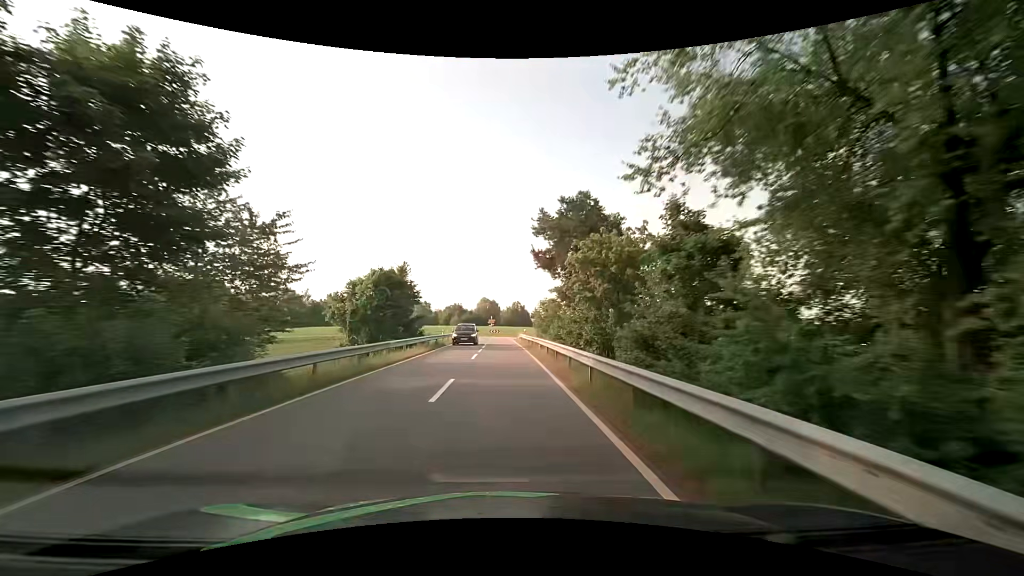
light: Day
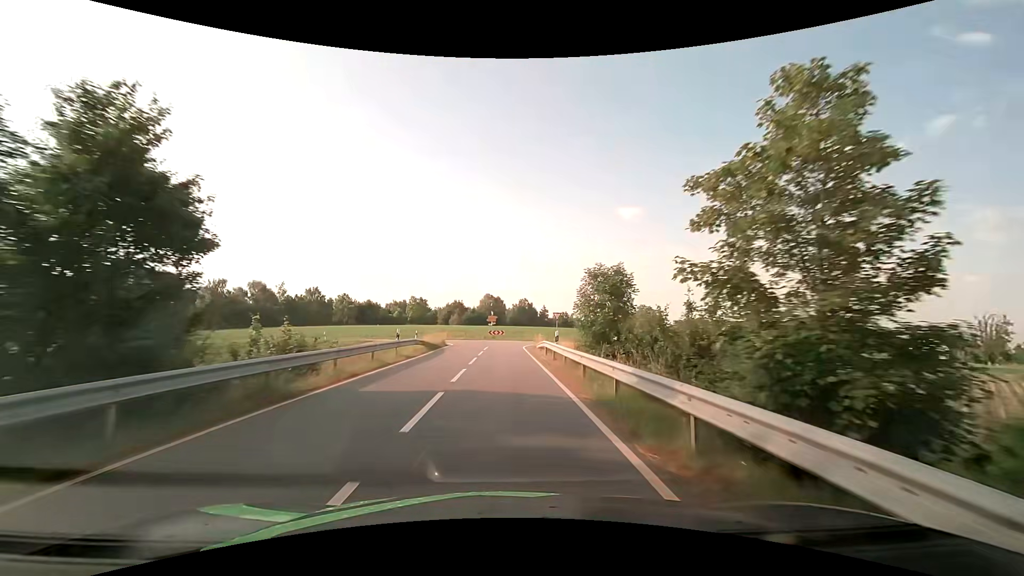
(-0.1, +26.5) m; -1°
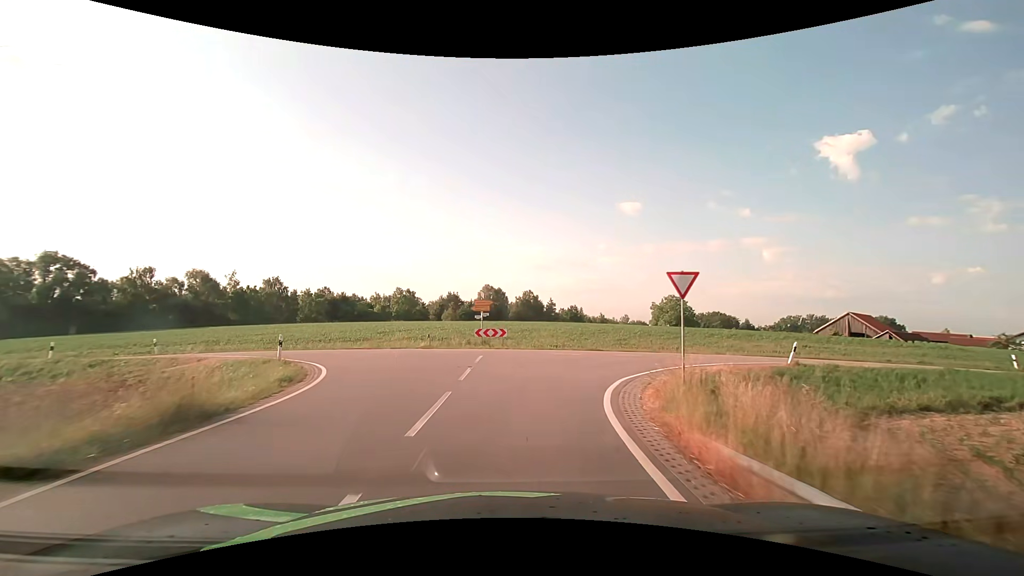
(+0.2, +30.0) m; 0°
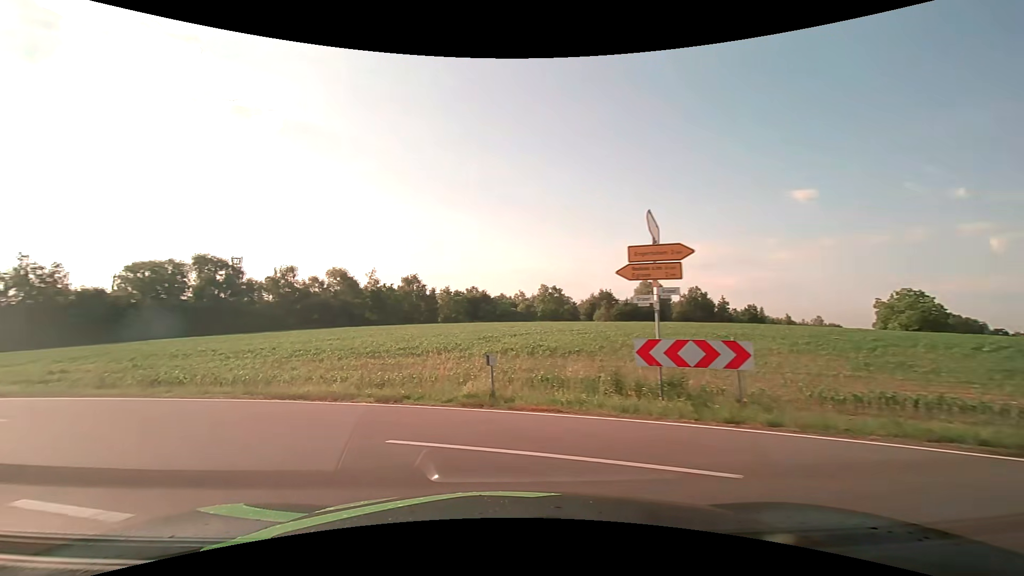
(-0.8, +21.1) m; -18°
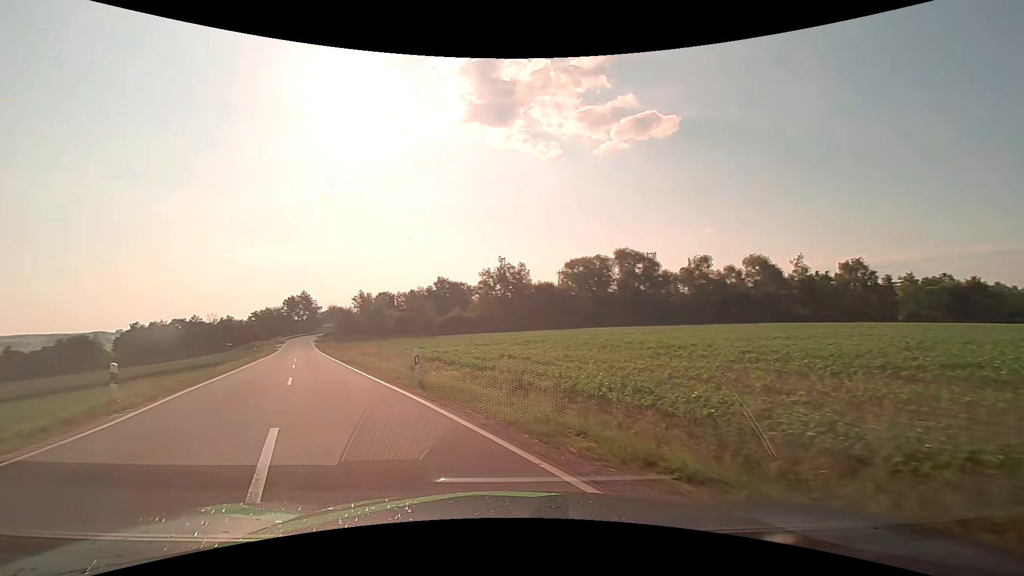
(-3.6, +8.7) m; -45°
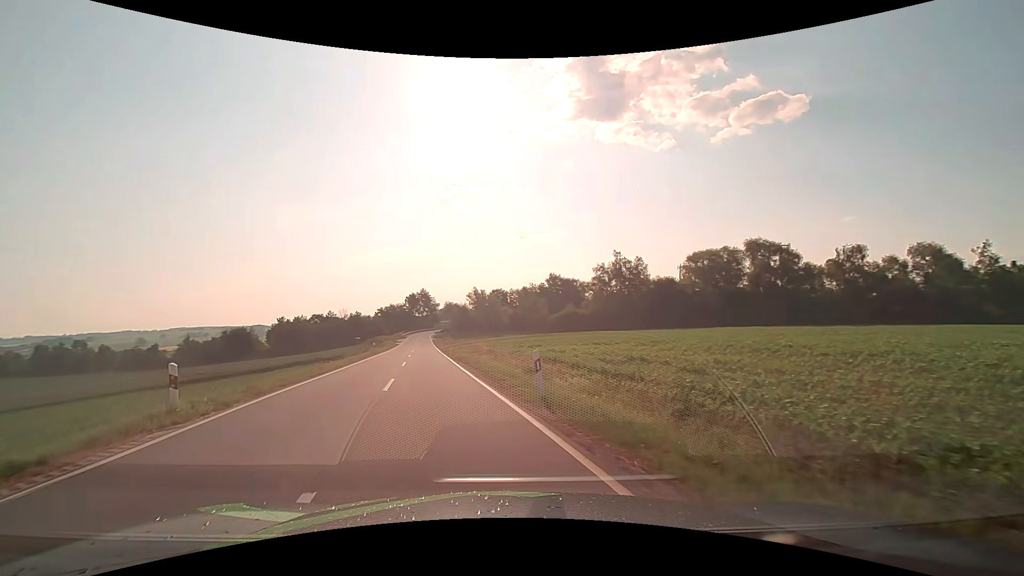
(-0.4, +3.9) m; -11°
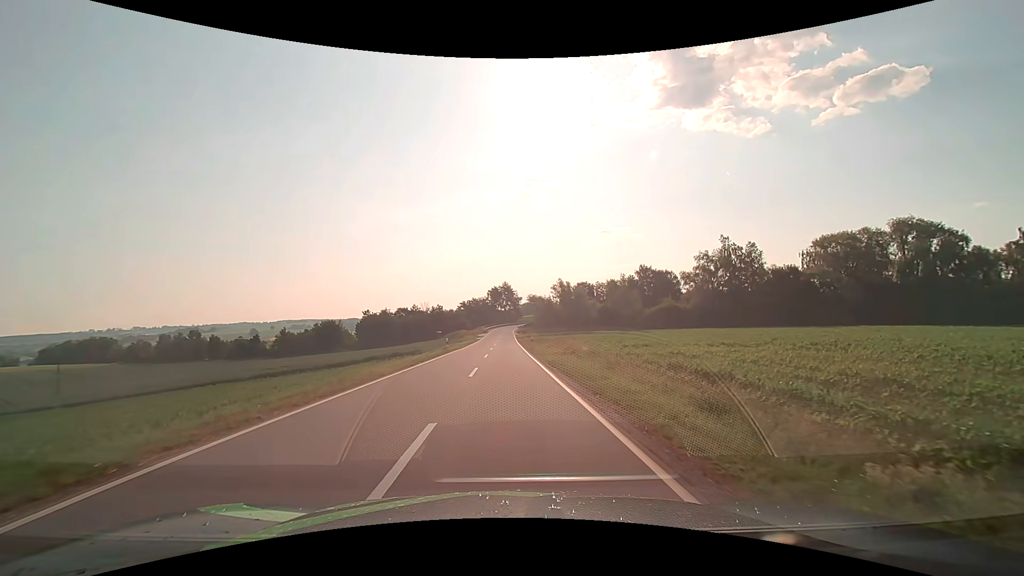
(-1.4, +9.4) m; -11°
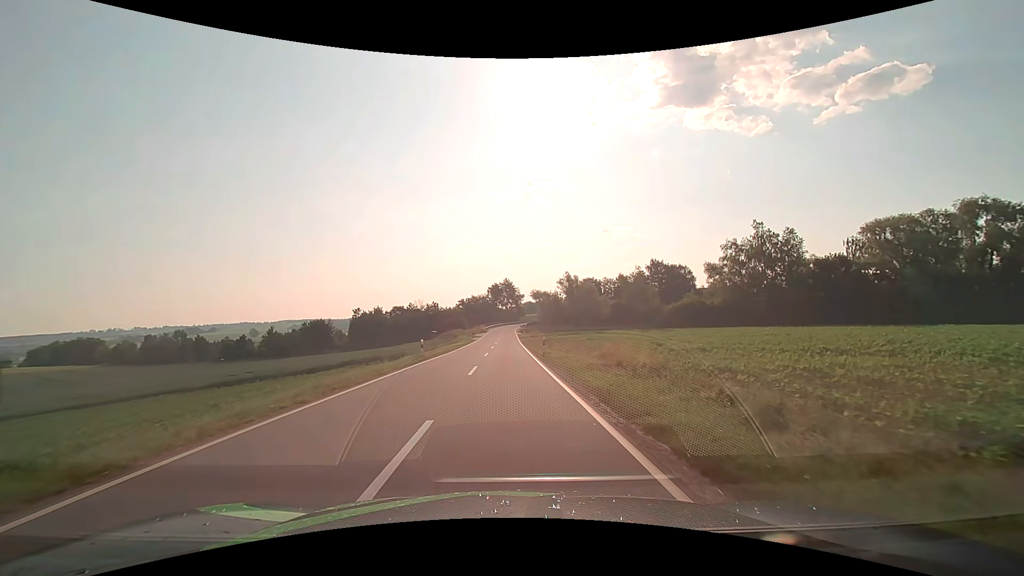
(-0.1, +12.3) m; 0°
(0, +10) (0, +20) (0, +30) (0, +40) (0, +50) (0, +60) (0, +70) (0, +80) (0, +90) (0, +100) m
